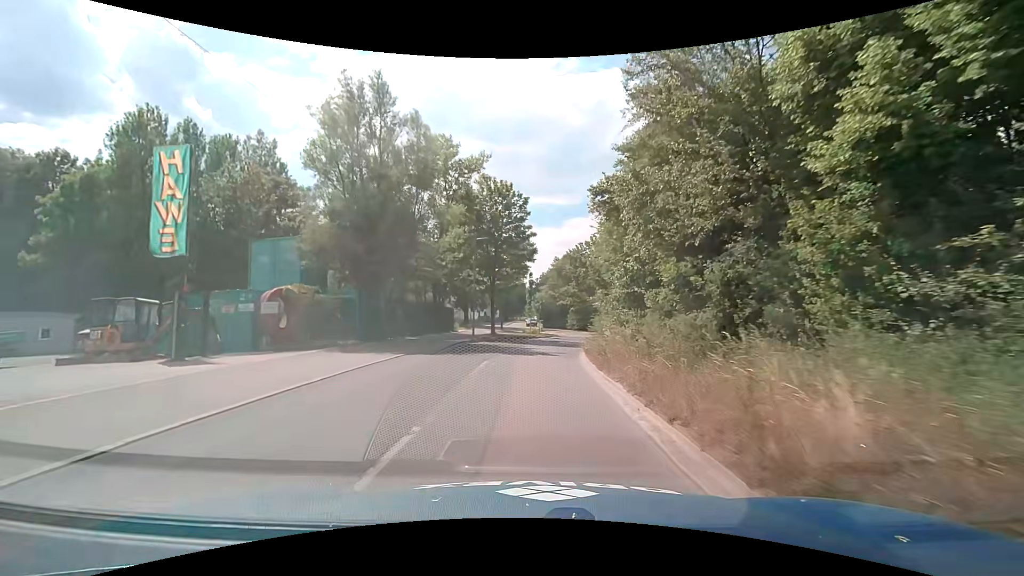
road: residential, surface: asphalt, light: Day
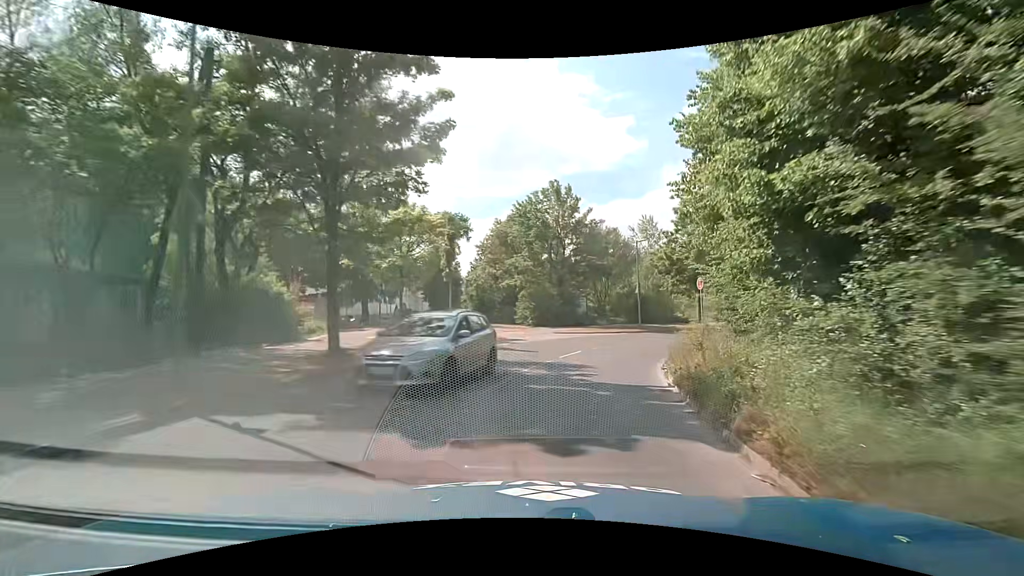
(+1.0, +22.8) m; +7°
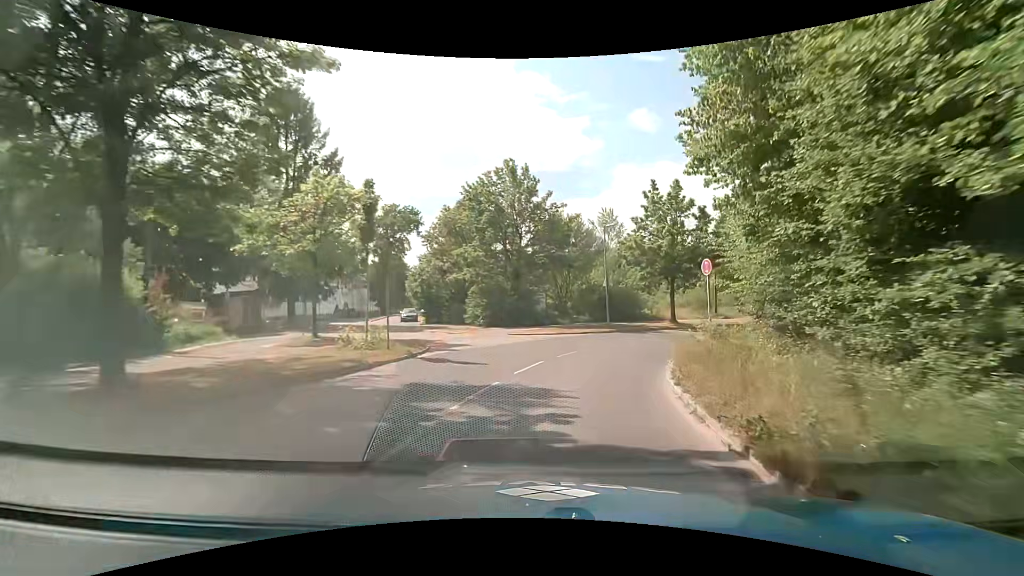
(+0.2, +5.4) m; +4°
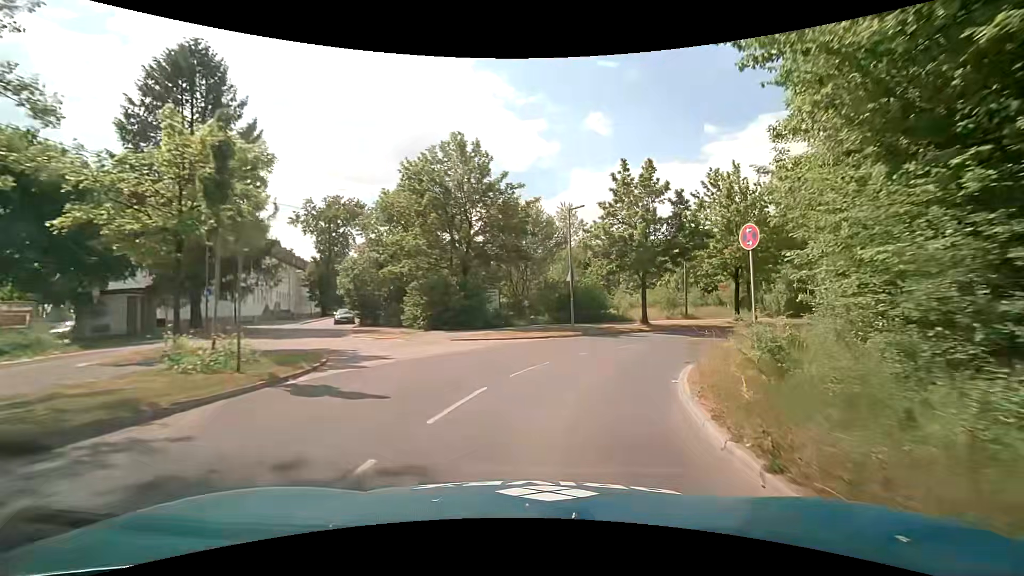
(+0.3, +5.4) m; +4°
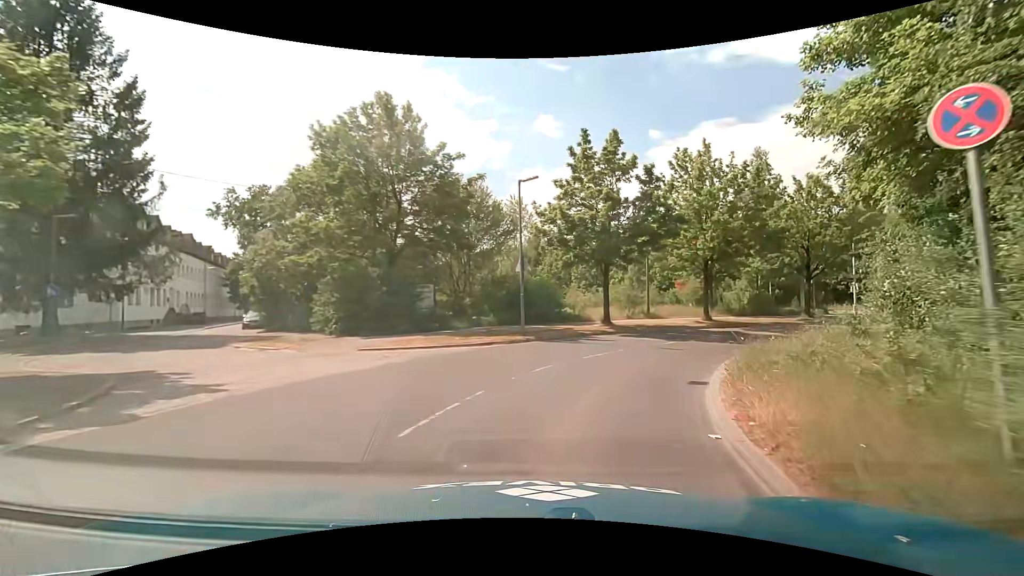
(+0.4, +5.2) m; +7°
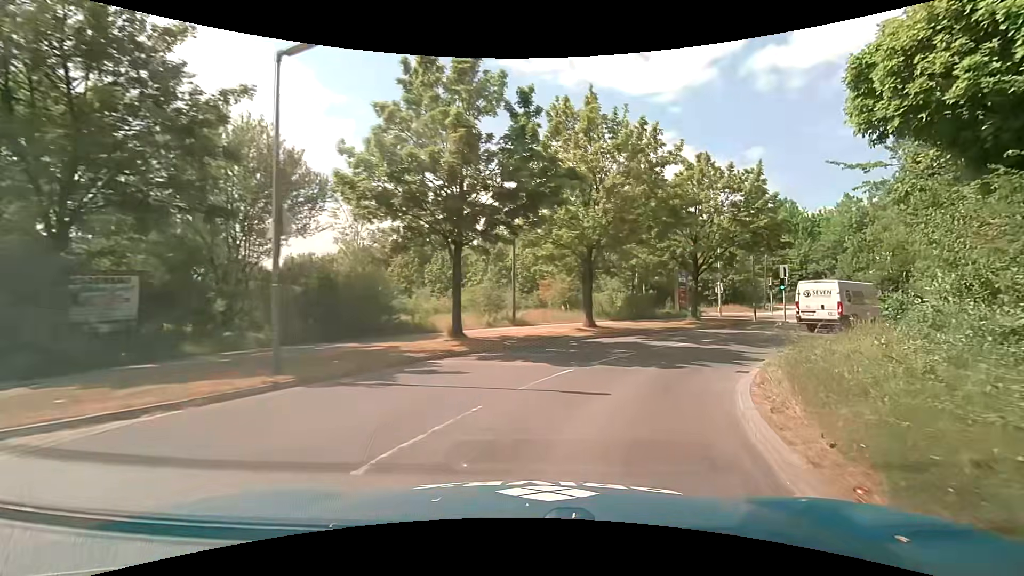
(+1.3, +9.5) m; +16°
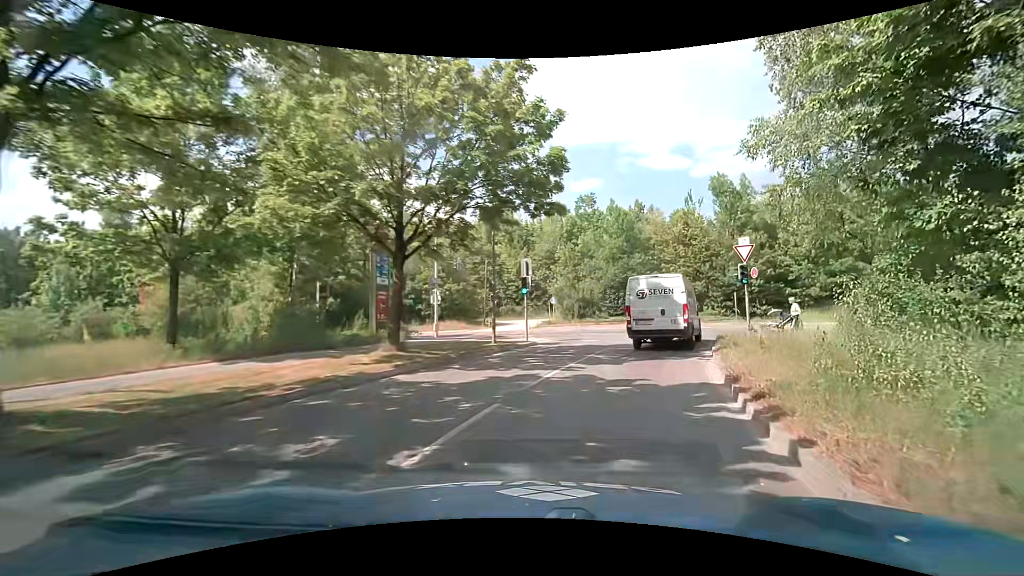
(+4.5, +15.8) m; +30°
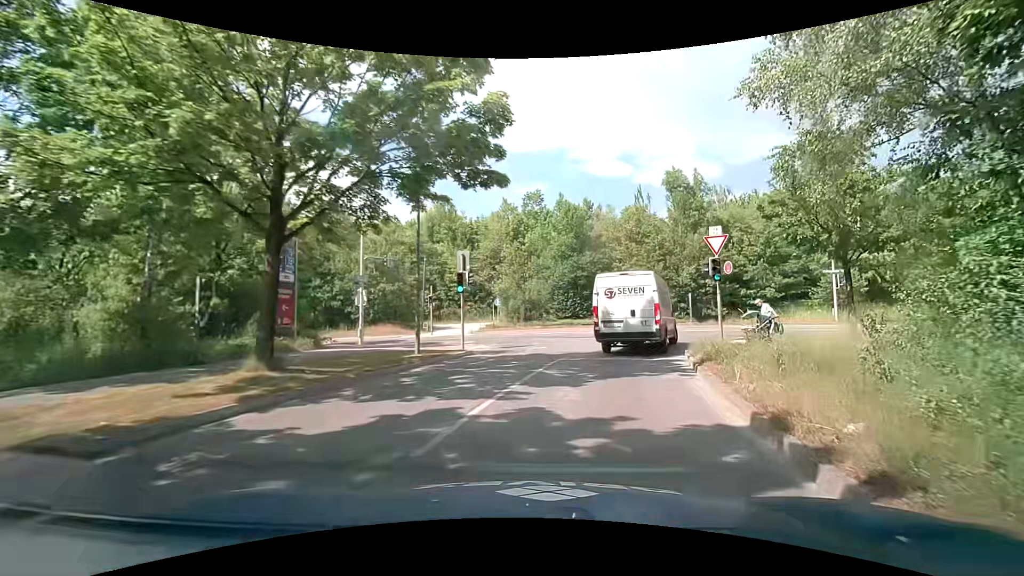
(+0.3, +3.8) m; +8°
(+1, +10) (+3, +20) (+10, +27) (+20, +26) (+29, +22) (+38, +18) (+47, +14) (+56, +9) (+65, +5) (+74, 0) m
